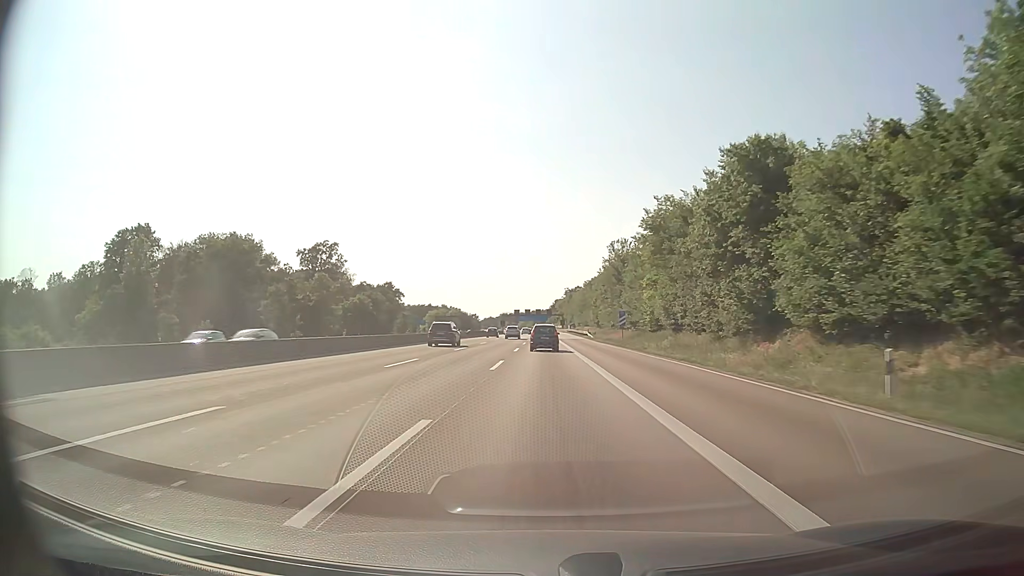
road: motorway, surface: asphalt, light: Day
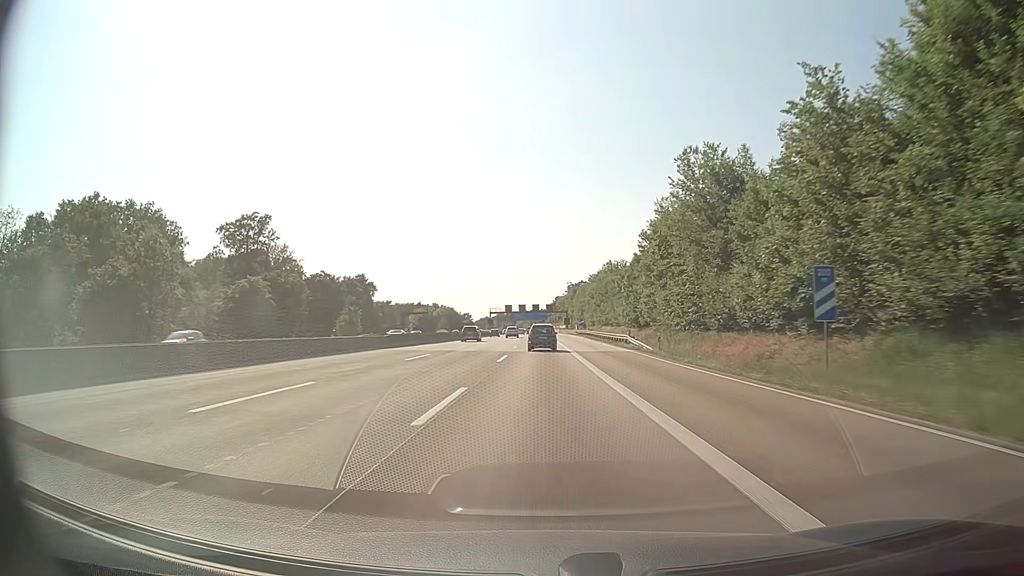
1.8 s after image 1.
(0.0, +48.6) m; 0°
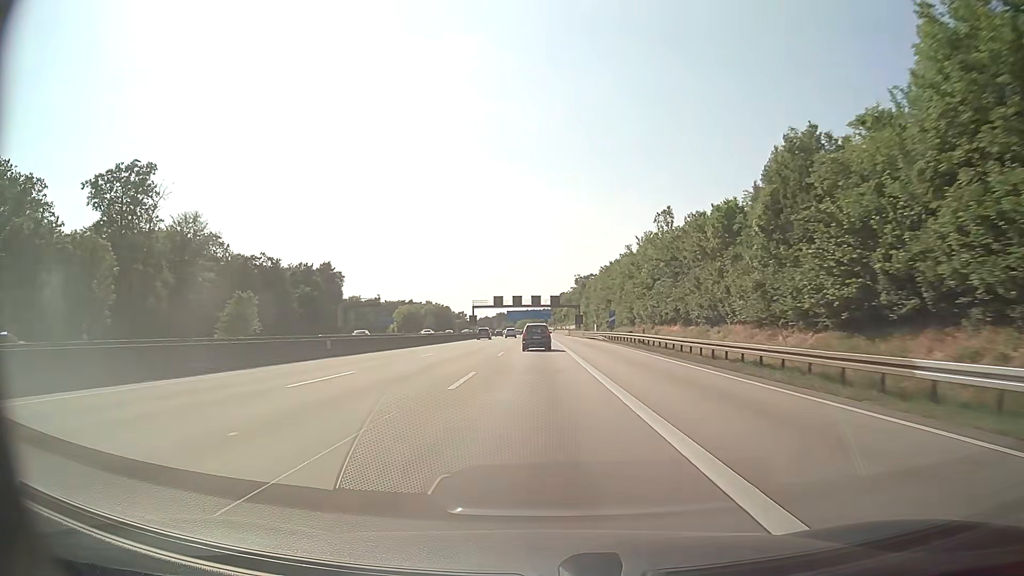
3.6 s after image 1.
(+0.1, +48.5) m; 0°
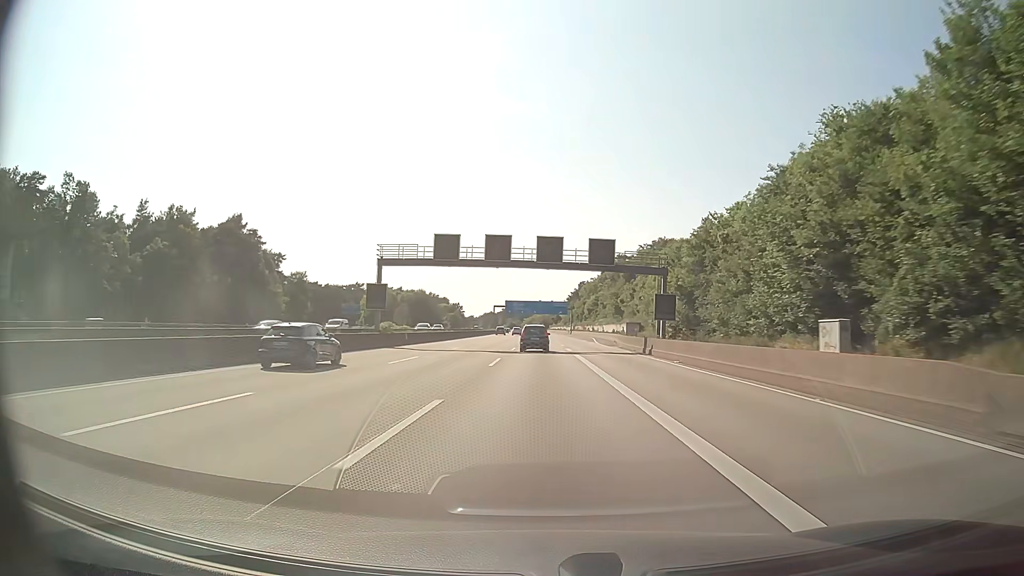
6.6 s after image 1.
(-0.8, +80.7) m; -1°
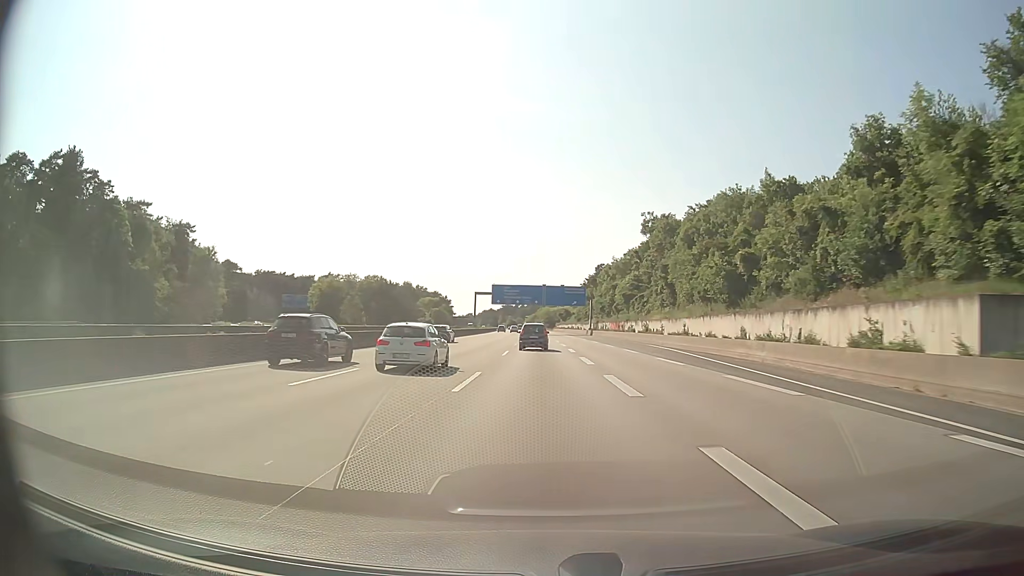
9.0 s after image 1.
(-0.2, +64.4) m; 0°
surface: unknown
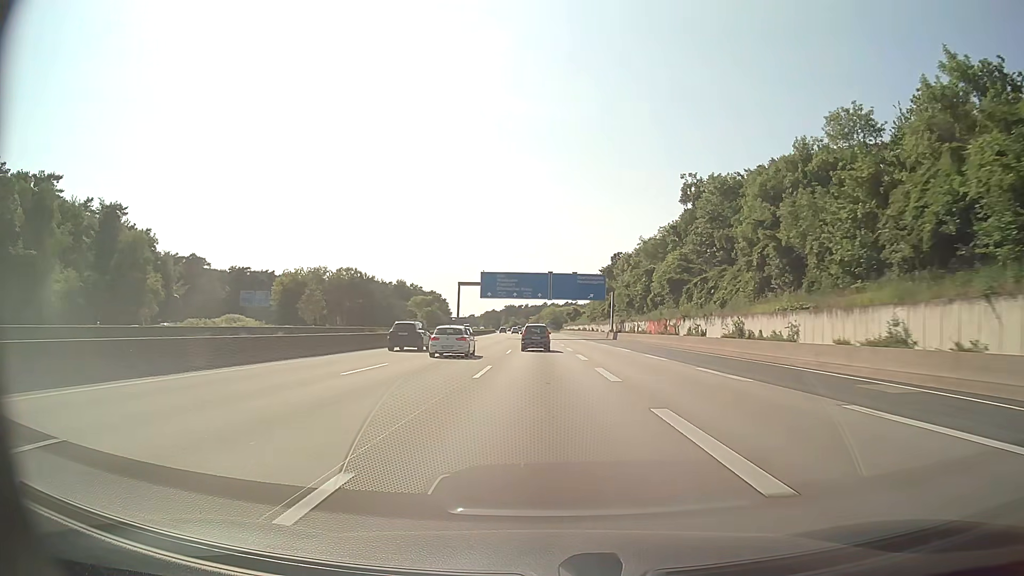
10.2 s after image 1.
(-0.1, +32.2) m; 0°
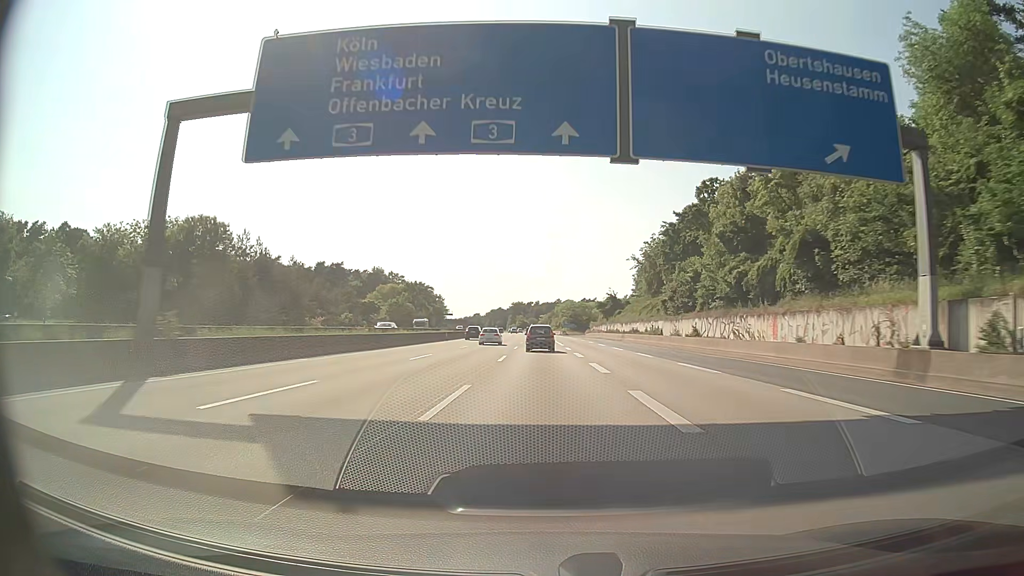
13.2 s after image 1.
(-0.5, +80.4) m; -1°
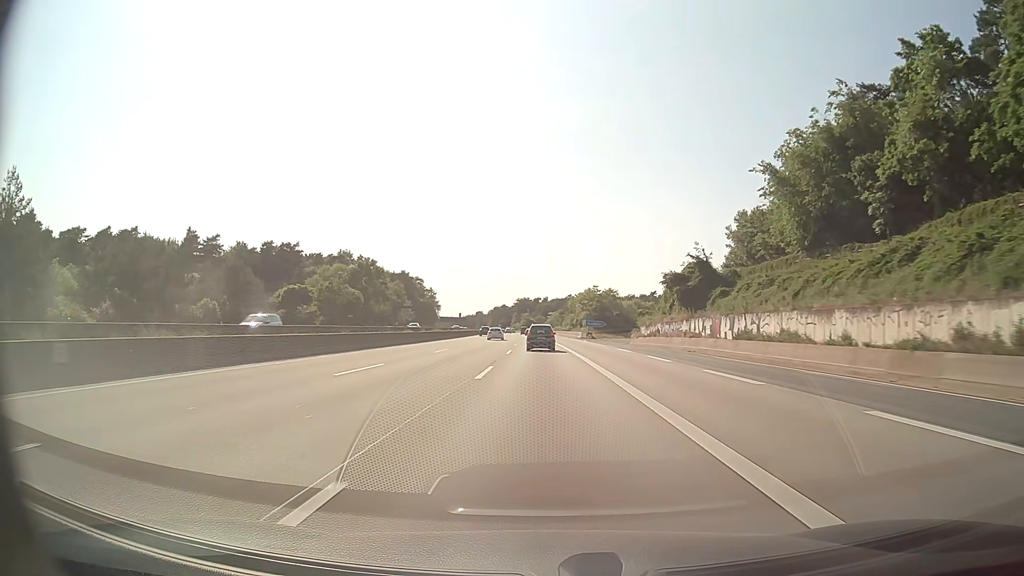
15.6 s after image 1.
(-0.3, +64.1) m; -1°
(0, +10) (0, +20) (0, +30) (0, +40) (0, +50) (0, +60) (0, +70) (-1, +80) (-1, +90) (-1, +100) m
